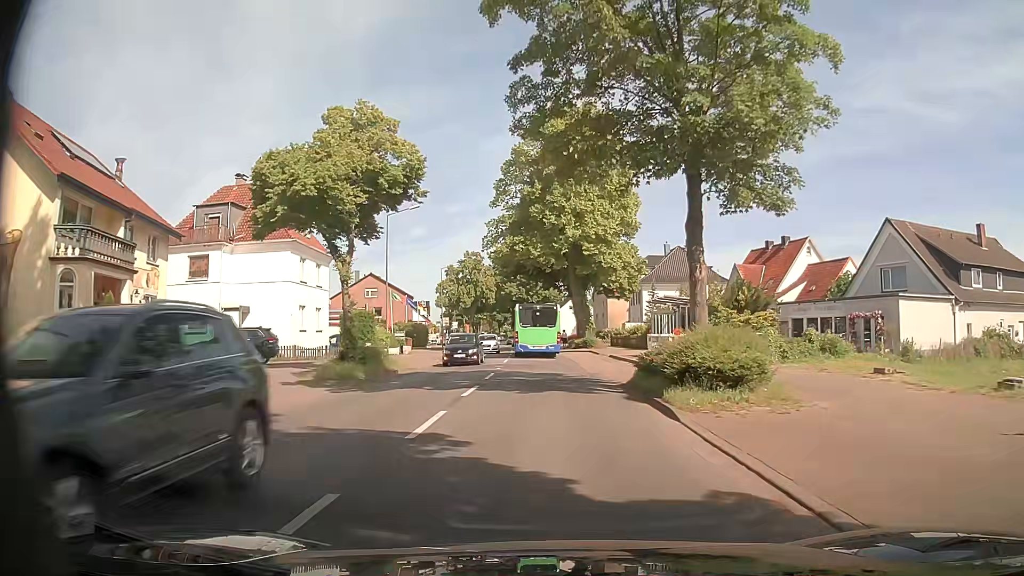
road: secondary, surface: asphalt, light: Day
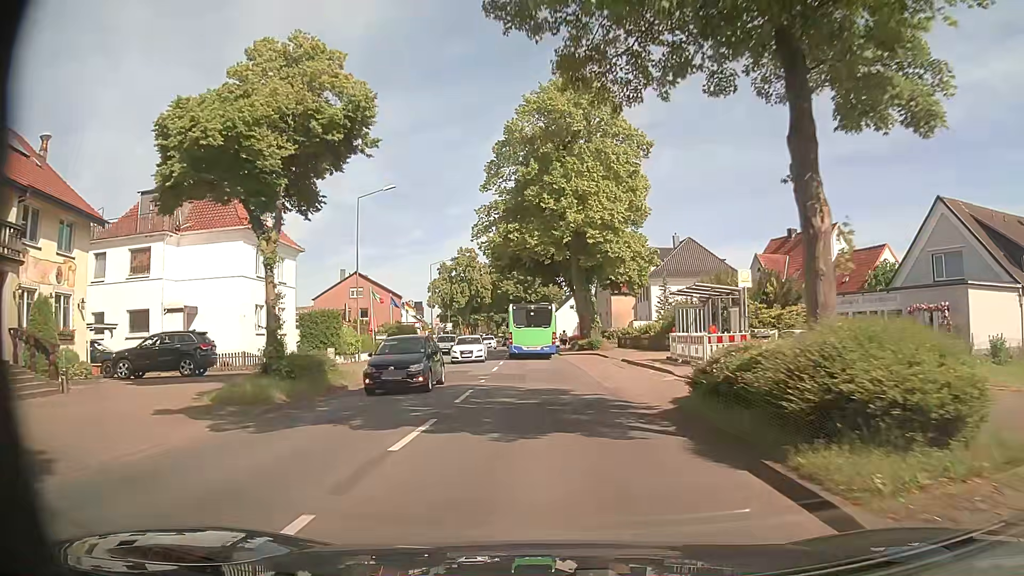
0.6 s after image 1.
(+0.1, +6.7) m; 0°
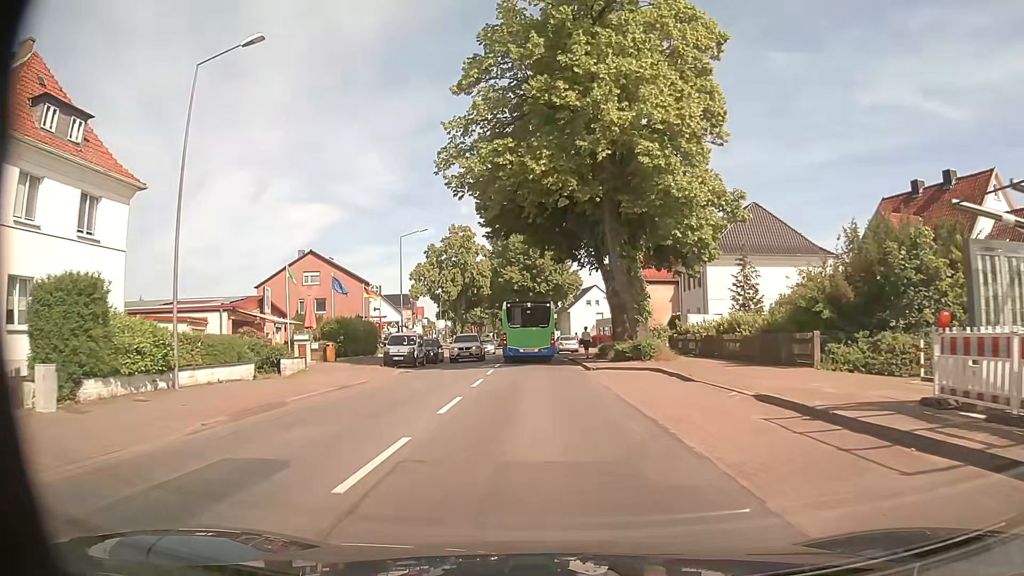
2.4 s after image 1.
(+0.1, +20.3) m; 0°
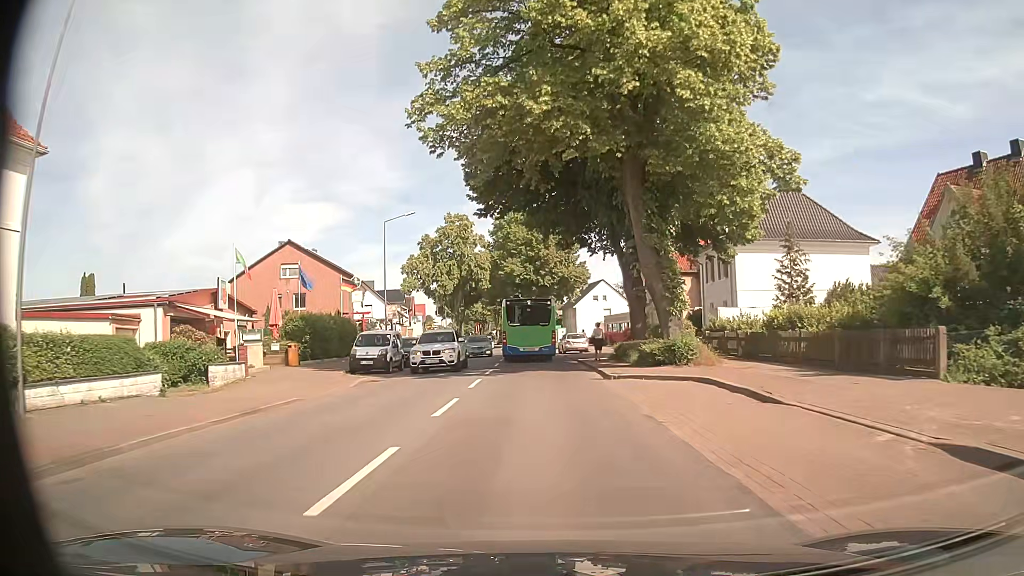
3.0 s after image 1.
(-0.1, +6.6) m; -1°
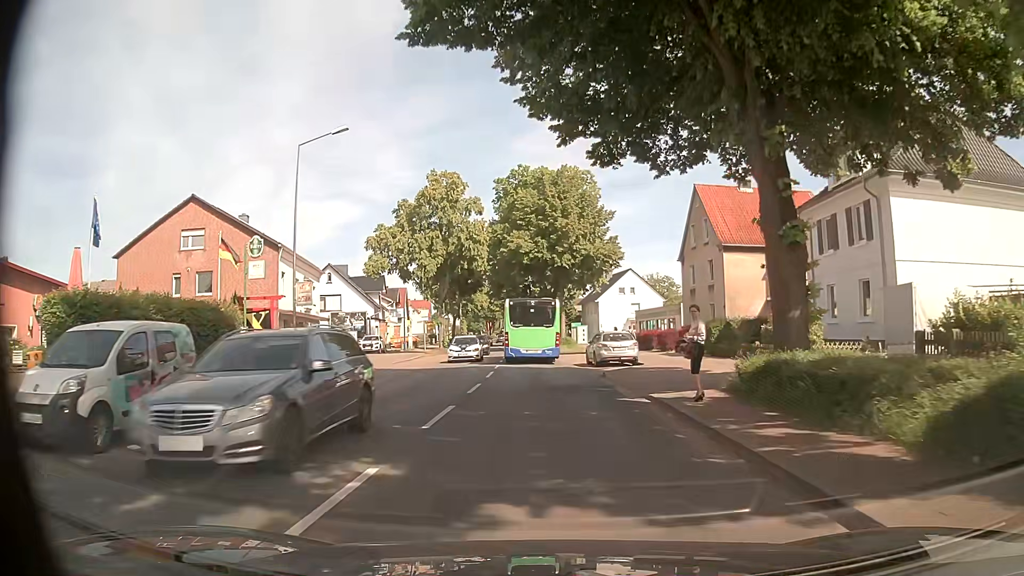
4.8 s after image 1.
(-0.1, +19.3) m; -1°
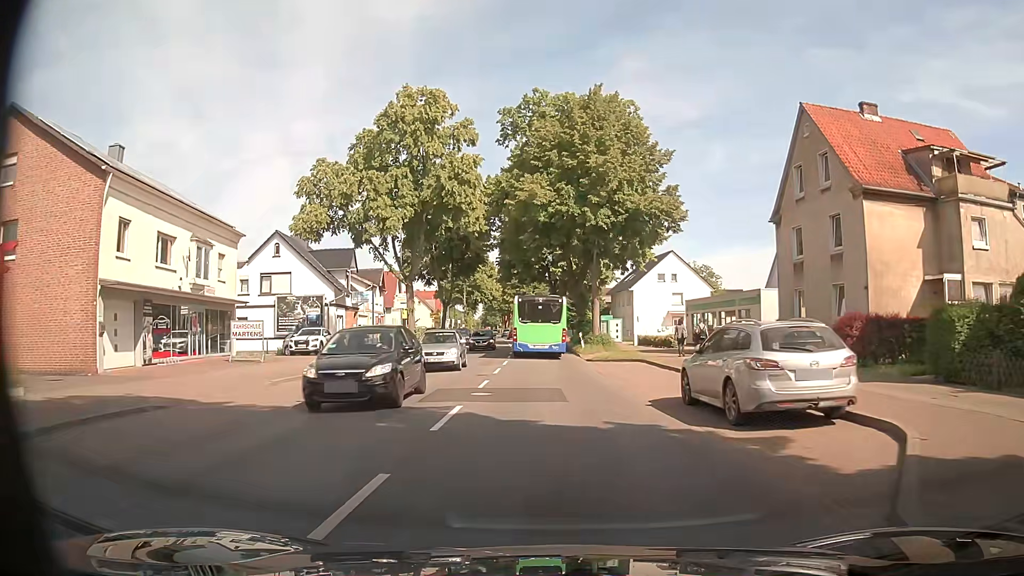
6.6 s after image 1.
(-0.5, +18.6) m; -1°
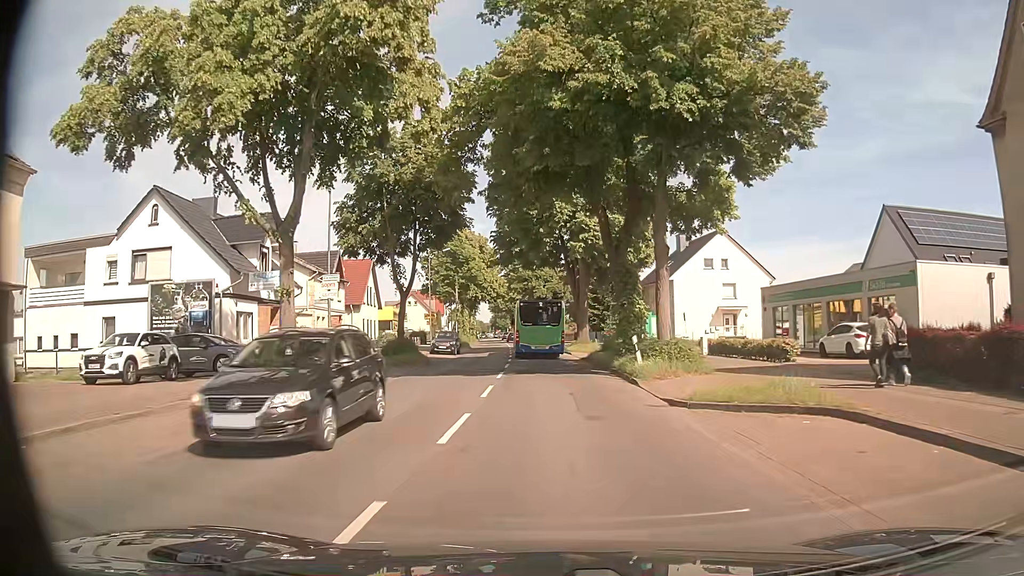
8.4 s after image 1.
(-0.5, +19.0) m; -1°
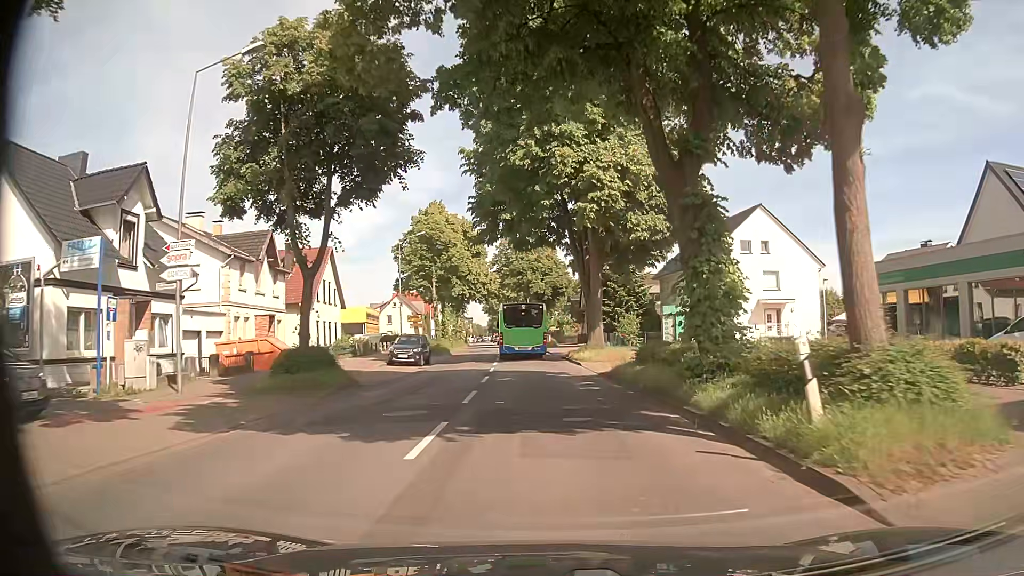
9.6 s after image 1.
(-0.1, +13.1) m; 0°
(0, +10) (0, +20) (-1, +30) (-1, +40) (-2, +50) (-3, +60) (-4, +70) (-5, +80) (-6, +90) (-7, +100) m
